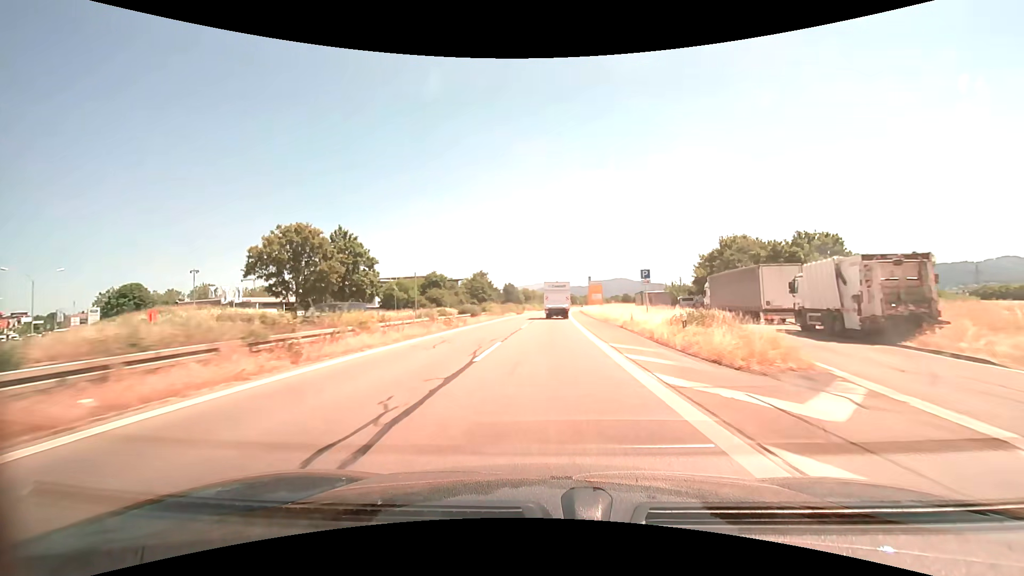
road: trunk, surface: asphalt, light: Day
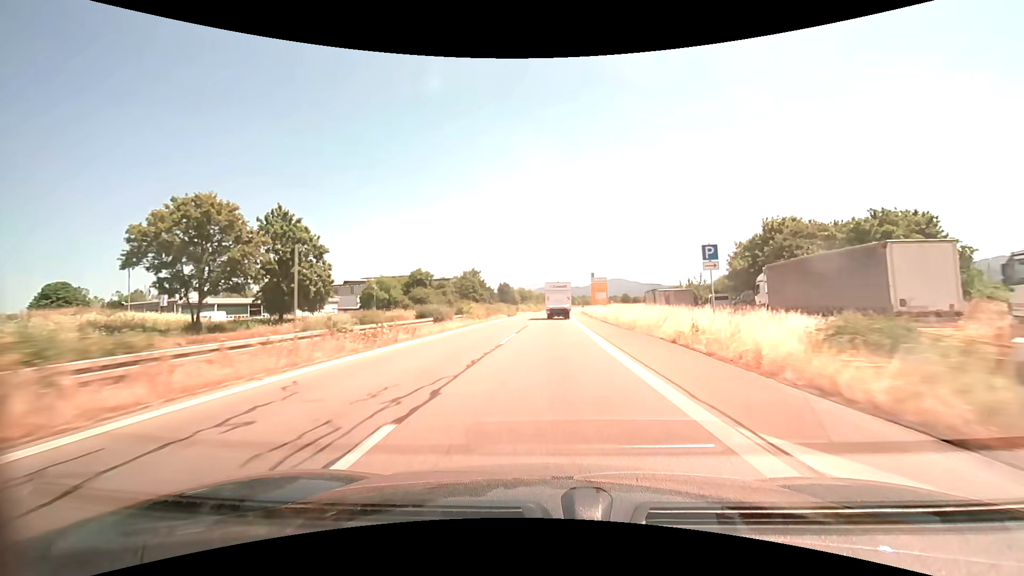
(0.0, +12.7) m; 0°
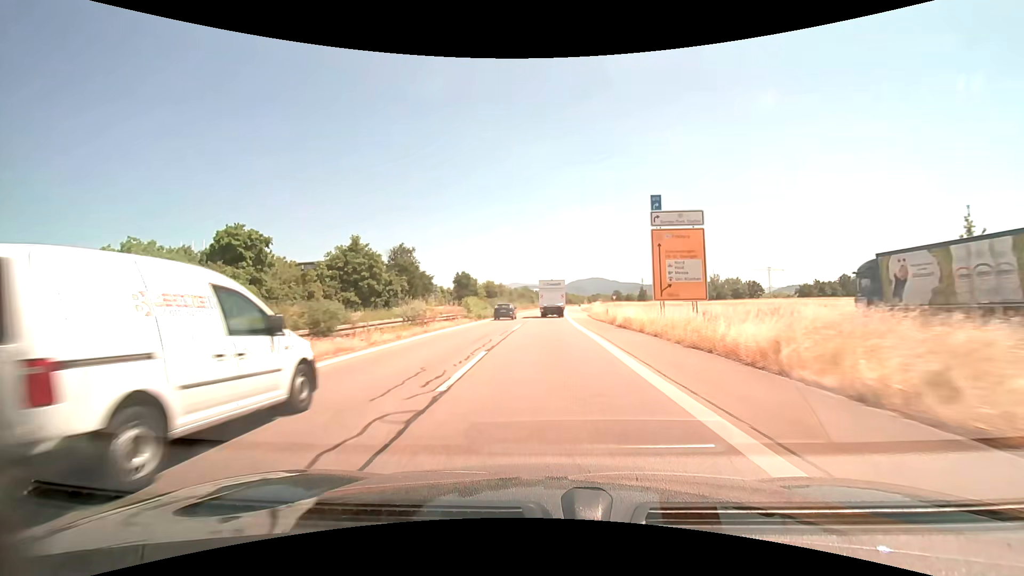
(+1.2, +64.1) m; +2°
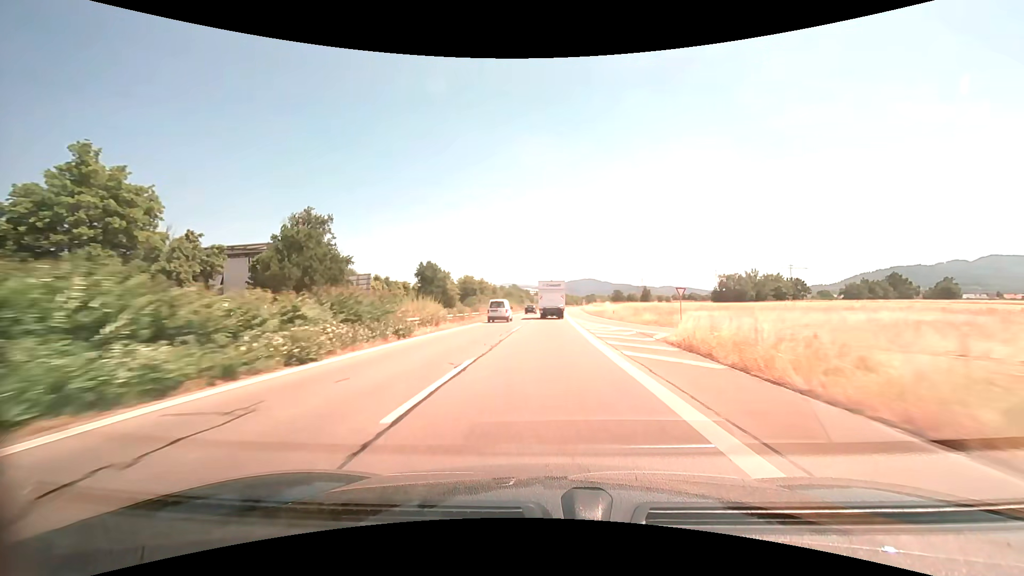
(+0.3, +38.4) m; +1°
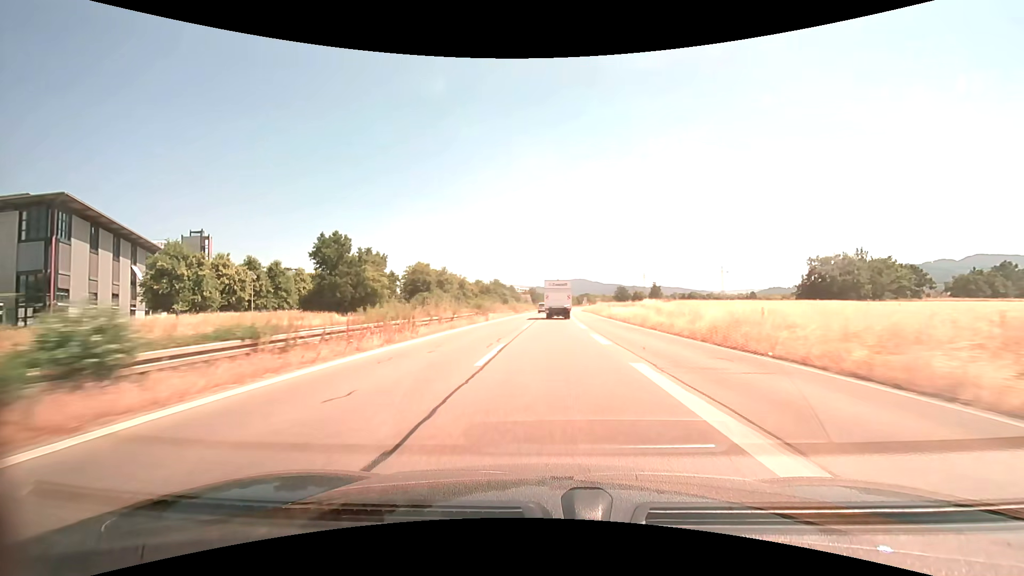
(+0.4, +50.6) m; +1°
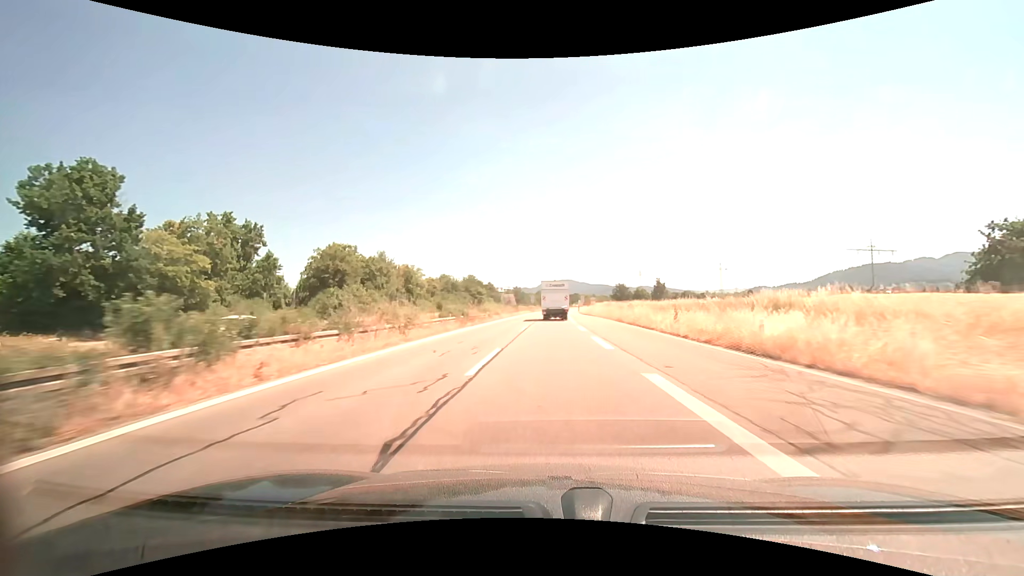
(+0.5, +37.4) m; +1°
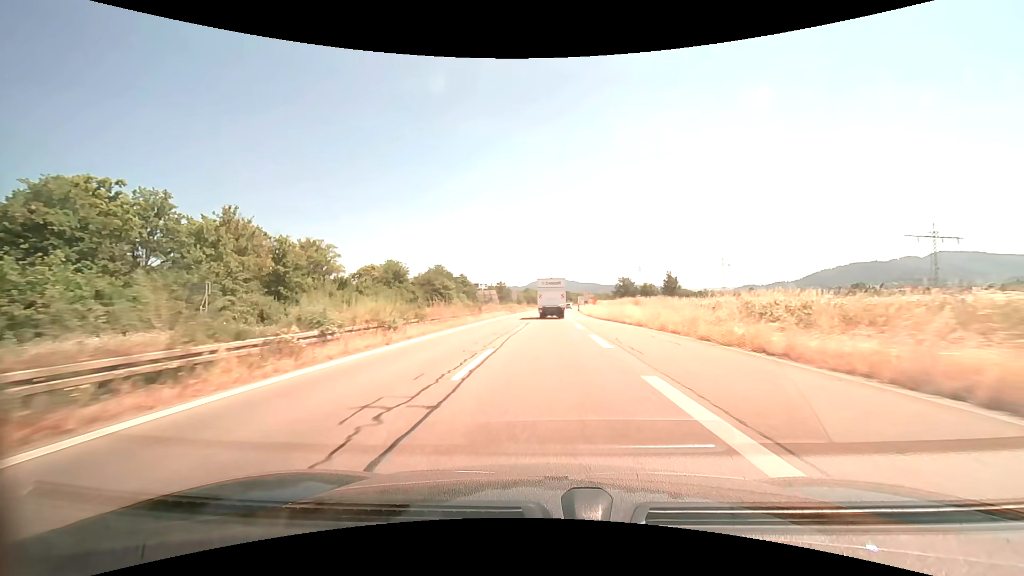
(+0.4, +36.9) m; +1°
(0, +10) (0, +20) (0, +30) (0, +40) (+1, +50) (+1, +60) (+1, +70) (+2, +80) (+2, +90) (+3, +100) m
